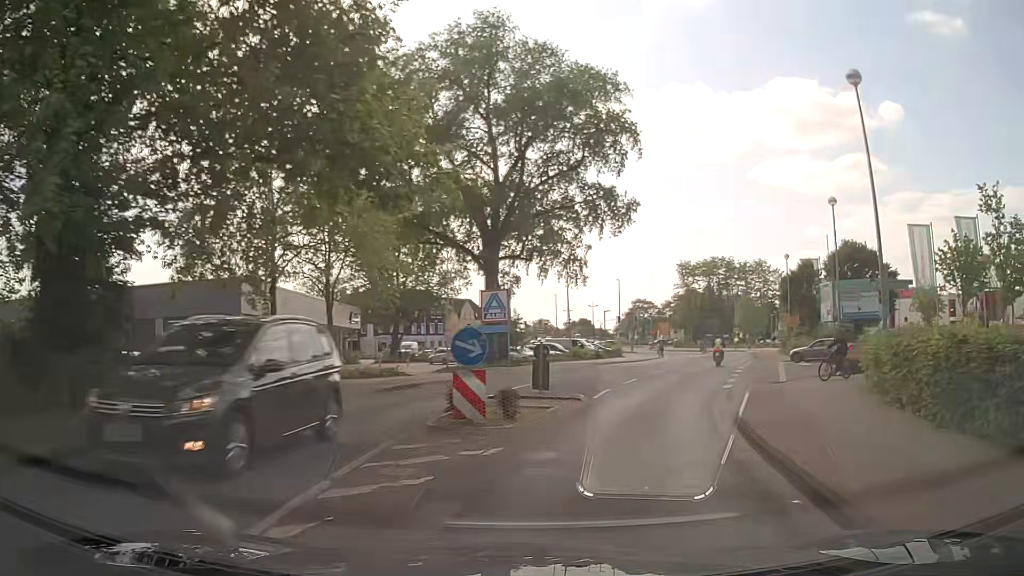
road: residential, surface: asphalt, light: Day
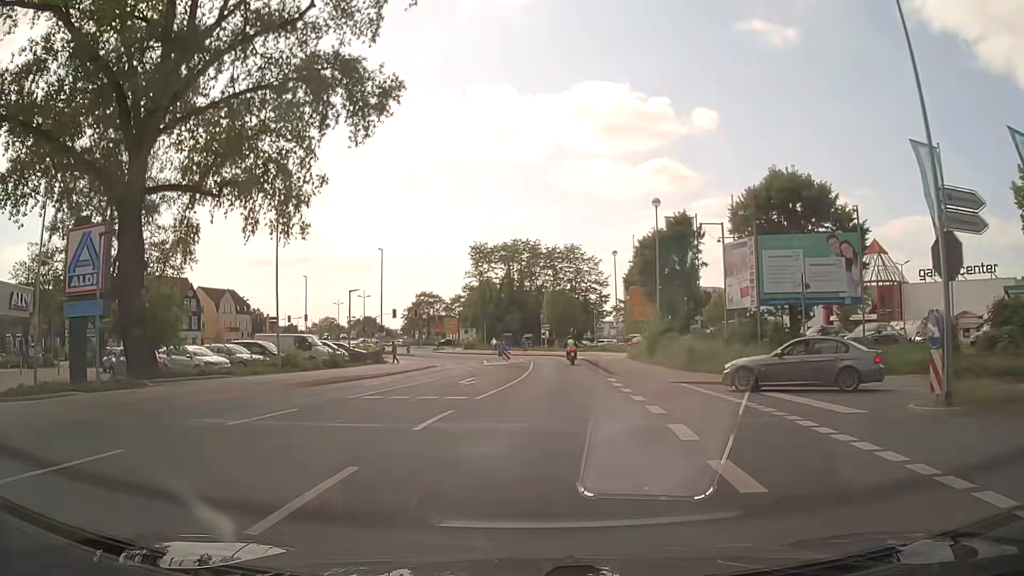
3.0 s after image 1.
(+5.4, +24.2) m; +17°
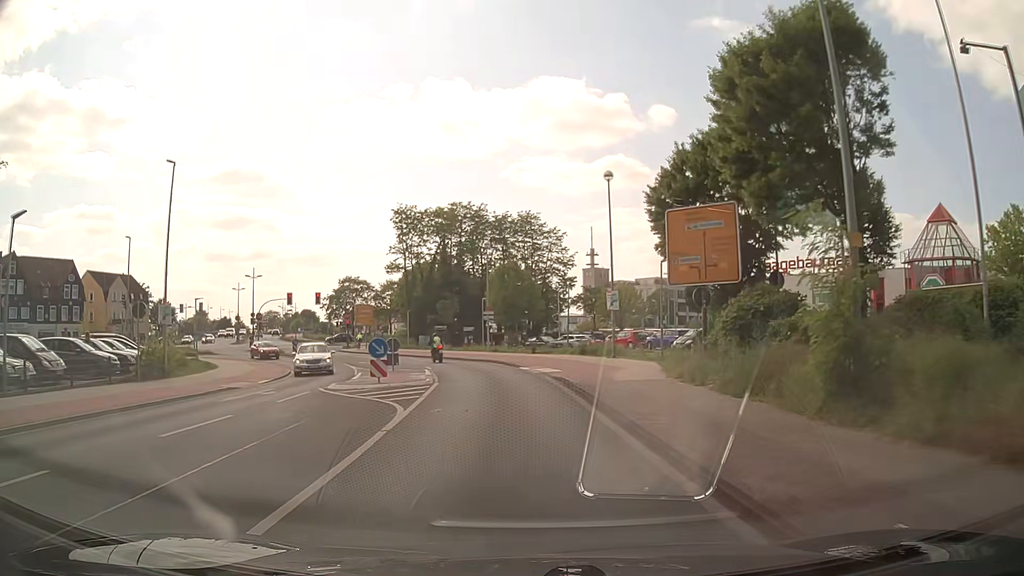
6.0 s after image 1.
(+1.7, +26.5) m; +4°
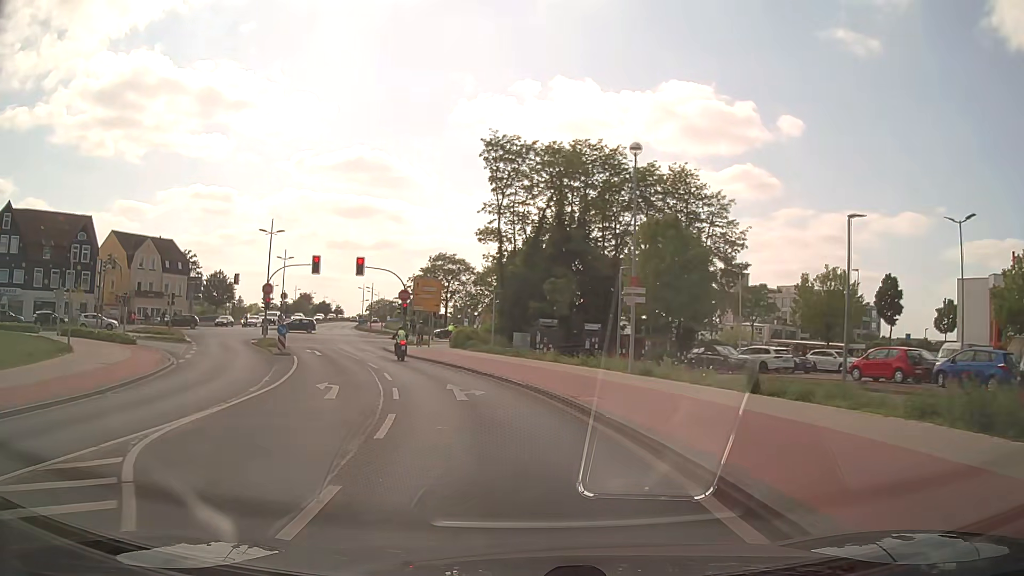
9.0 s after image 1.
(-1.8, +27.2) m; -10°
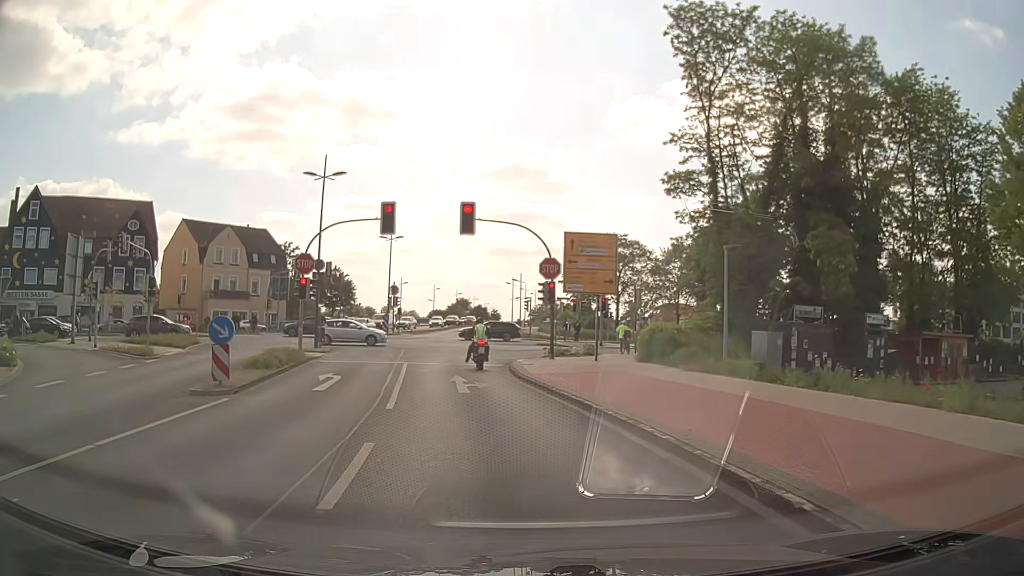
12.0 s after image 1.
(-2.6, +21.6) m; -14°
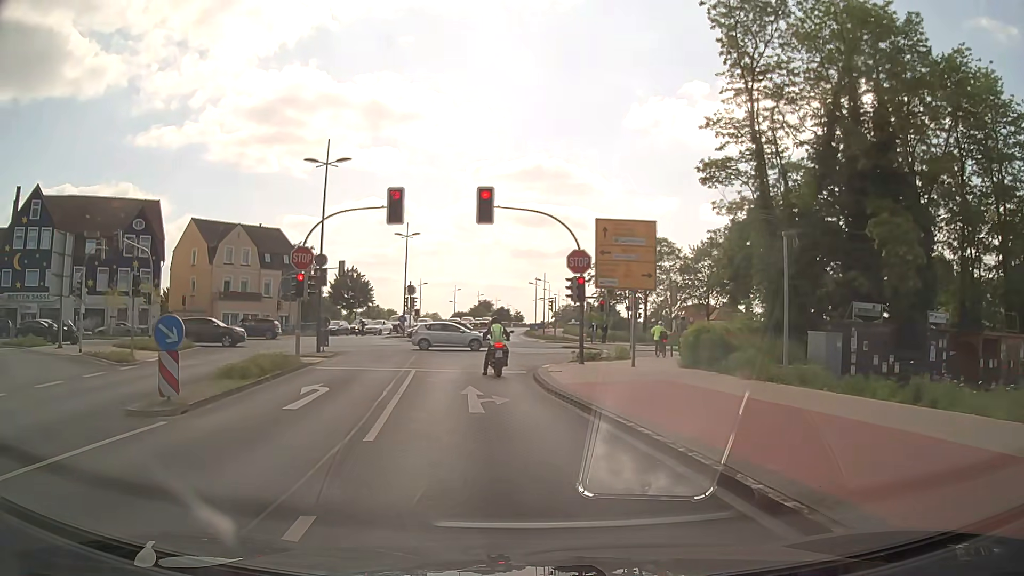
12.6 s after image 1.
(-0.1, +3.2) m; -2°
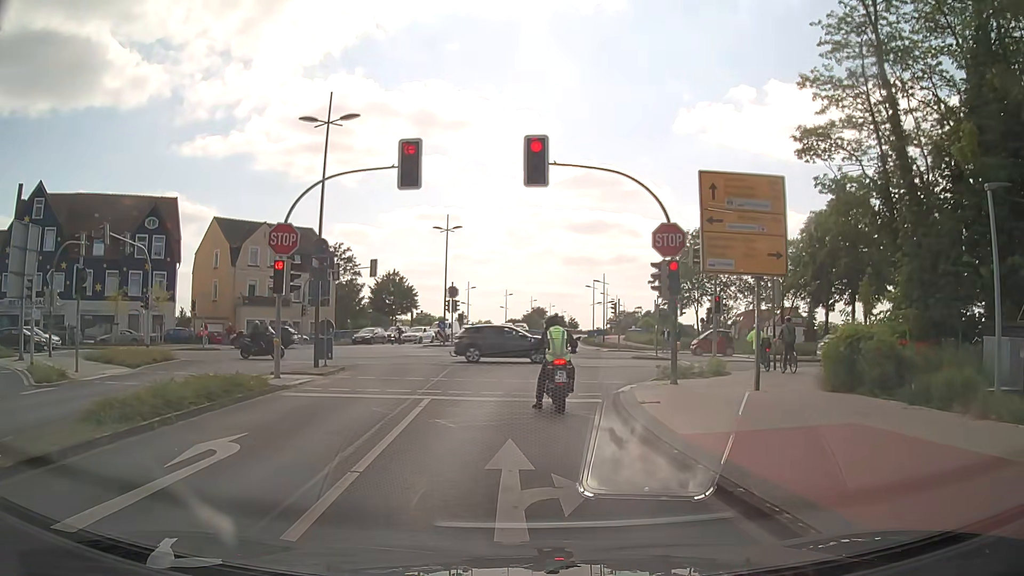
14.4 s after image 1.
(-0.2, +7.1) m; -4°
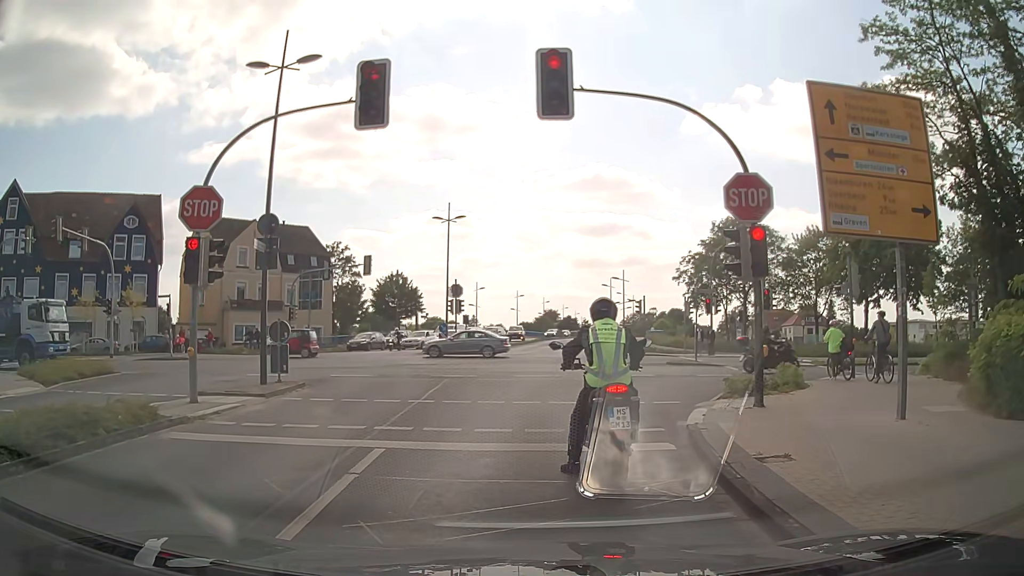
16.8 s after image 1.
(-0.1, +5.5) m; -1°
